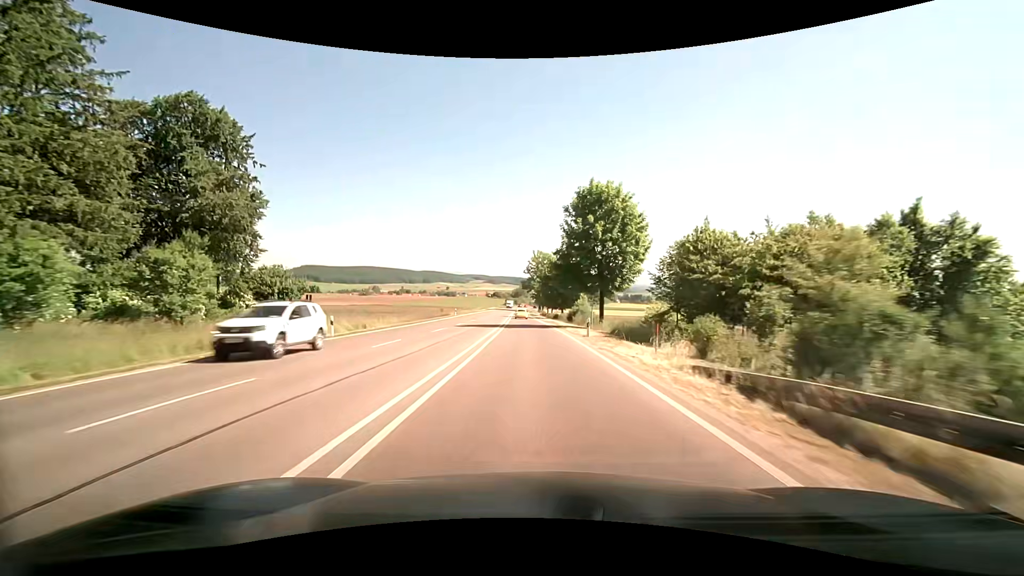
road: primary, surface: asphalt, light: Day
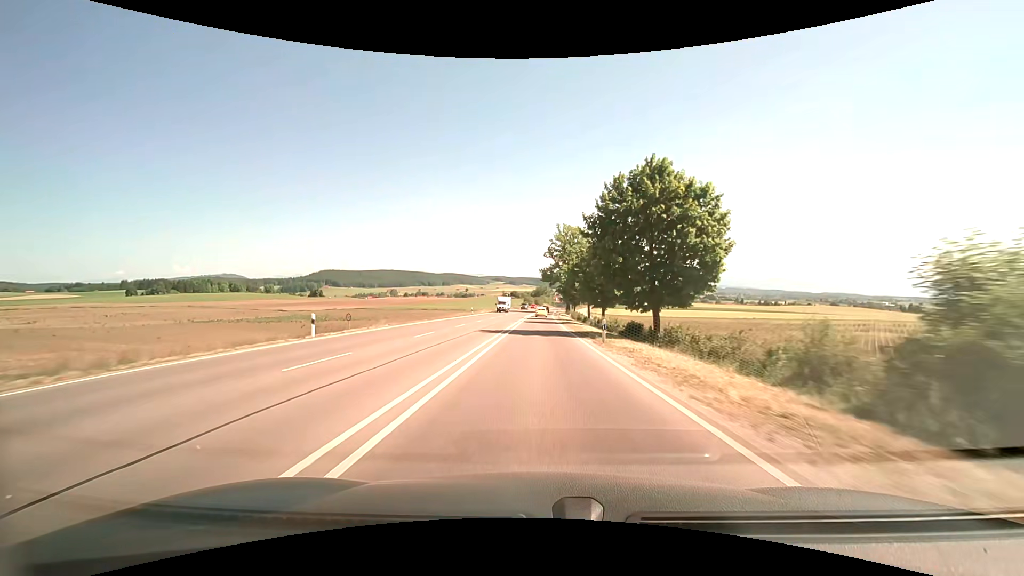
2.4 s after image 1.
(-1.3, +53.9) m; -3°
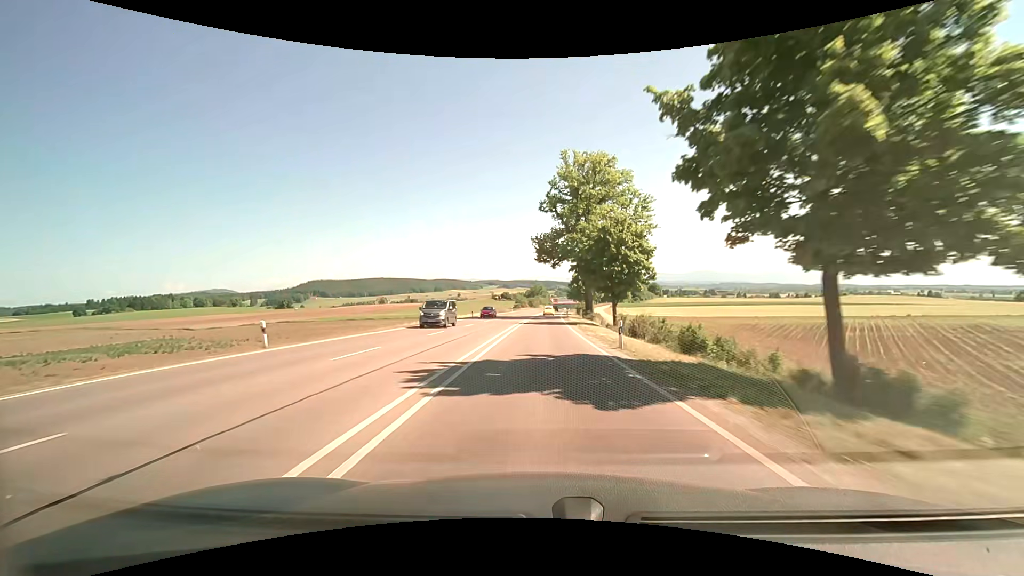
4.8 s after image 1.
(-0.4, +56.1) m; 0°
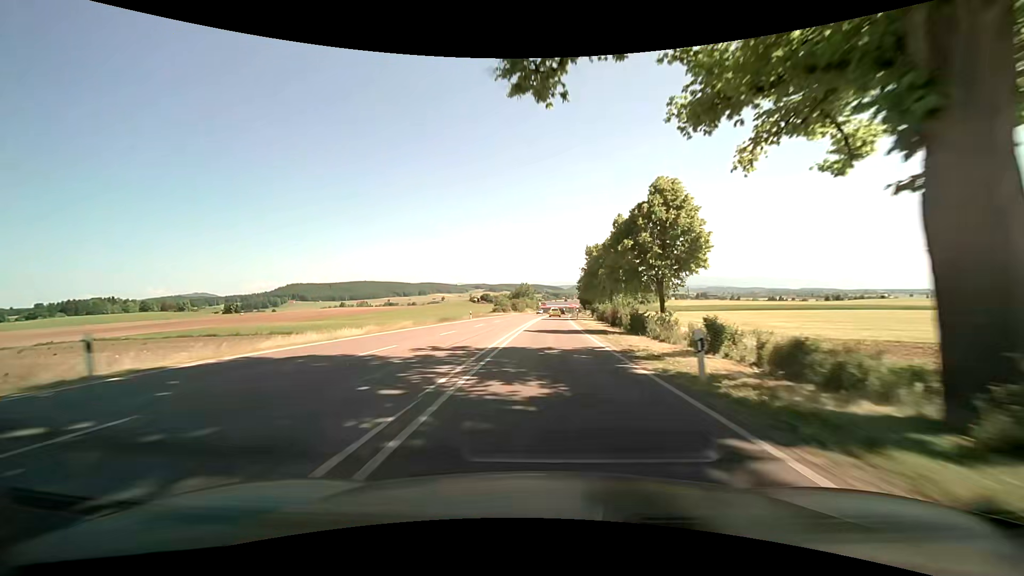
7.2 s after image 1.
(-0.1, +57.5) m; 0°
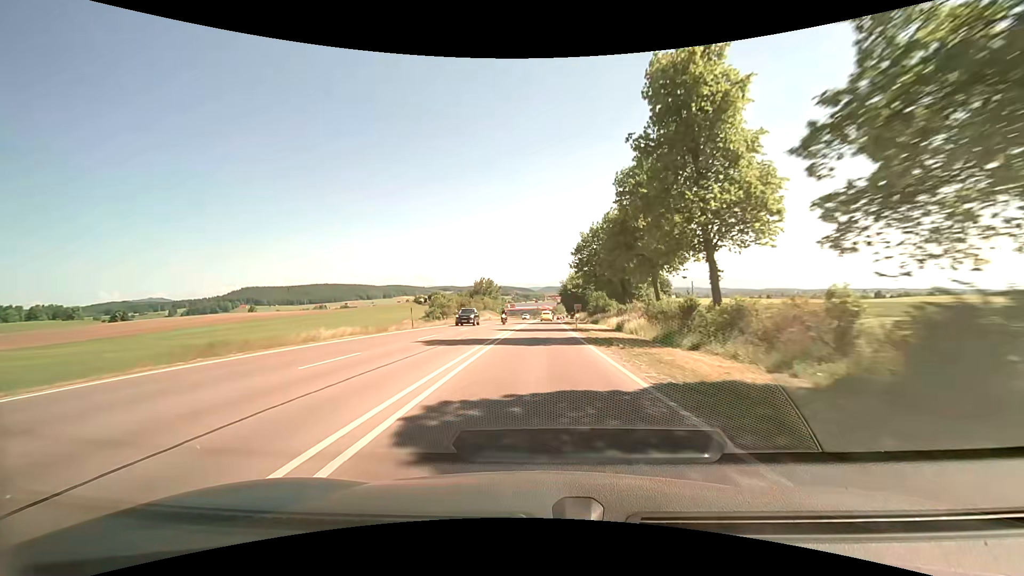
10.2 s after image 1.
(+1.8, +72.3) m; +3°
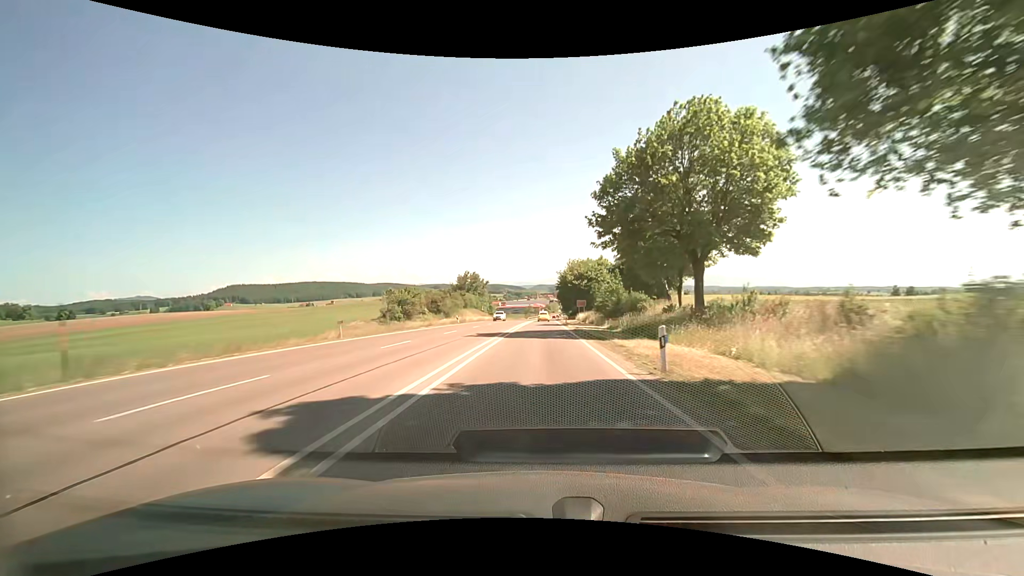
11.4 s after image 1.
(+0.6, +28.6) m; +2°
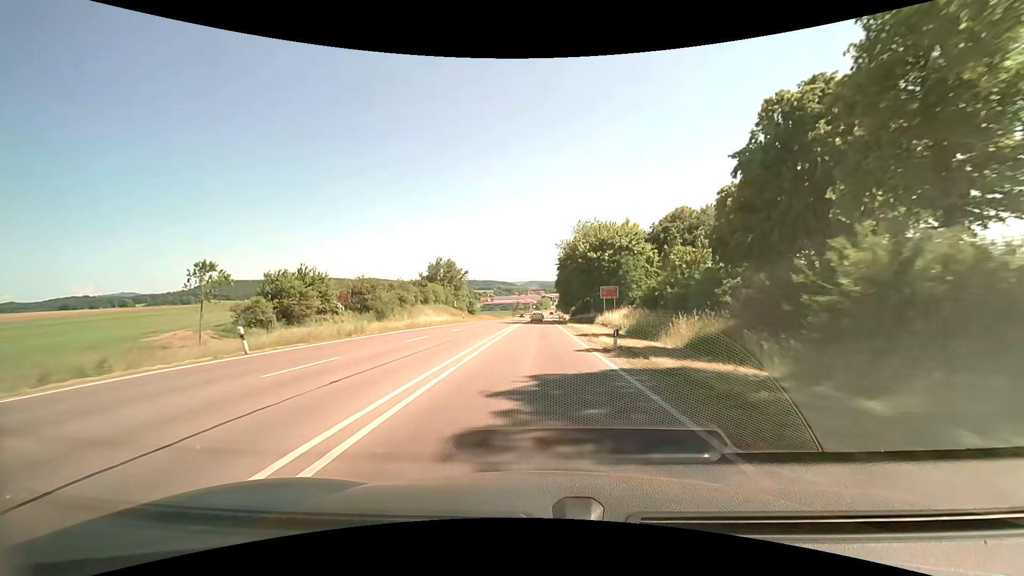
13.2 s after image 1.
(+0.4, +42.5) m; +1°
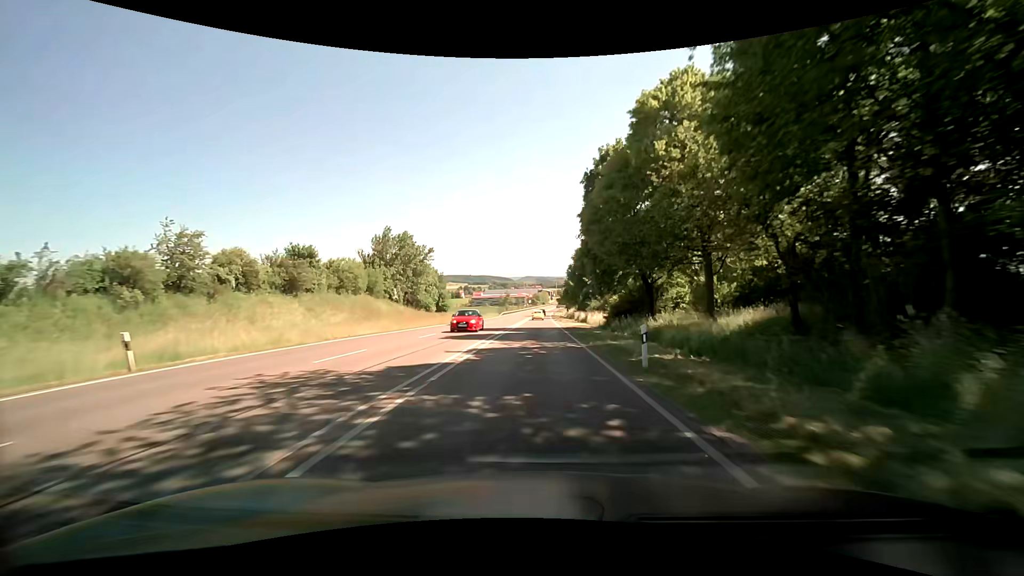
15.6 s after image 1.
(+0.5, +55.9) m; 0°
(0, +10) (0, +20) (0, +30) (0, +40) (0, +50) (0, +60) (0, +70) (0, +80) (0, +90) (0, +100) m
